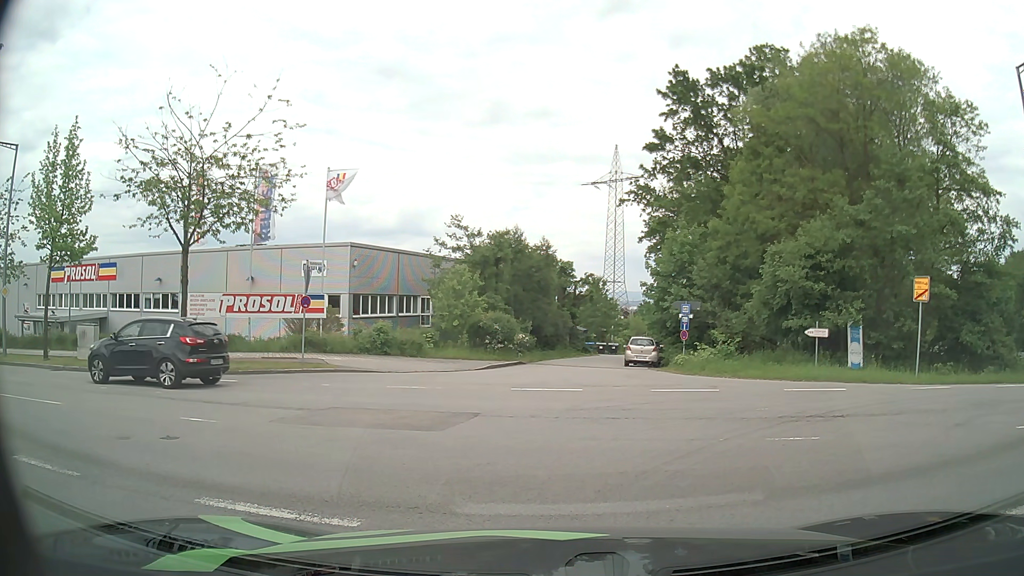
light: Day
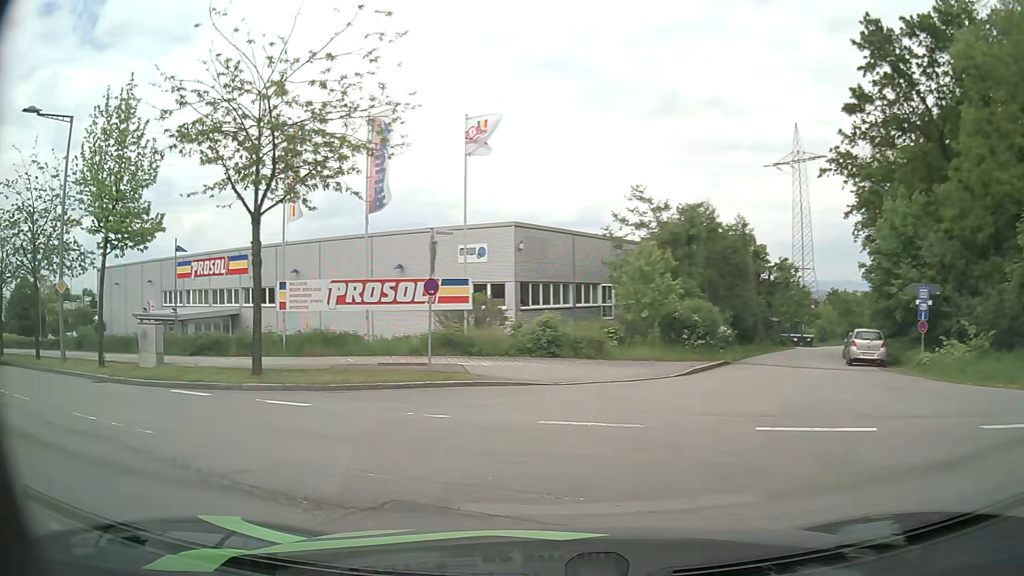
(-0.5, +6.8) m; -15°
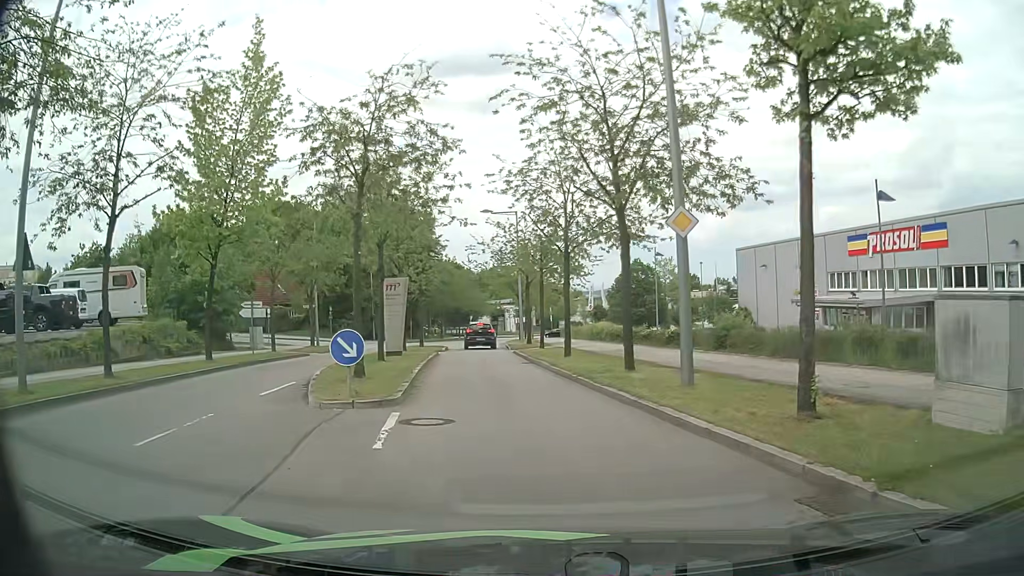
(-7.8, +11.1) m; -56°
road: residential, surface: asphalt
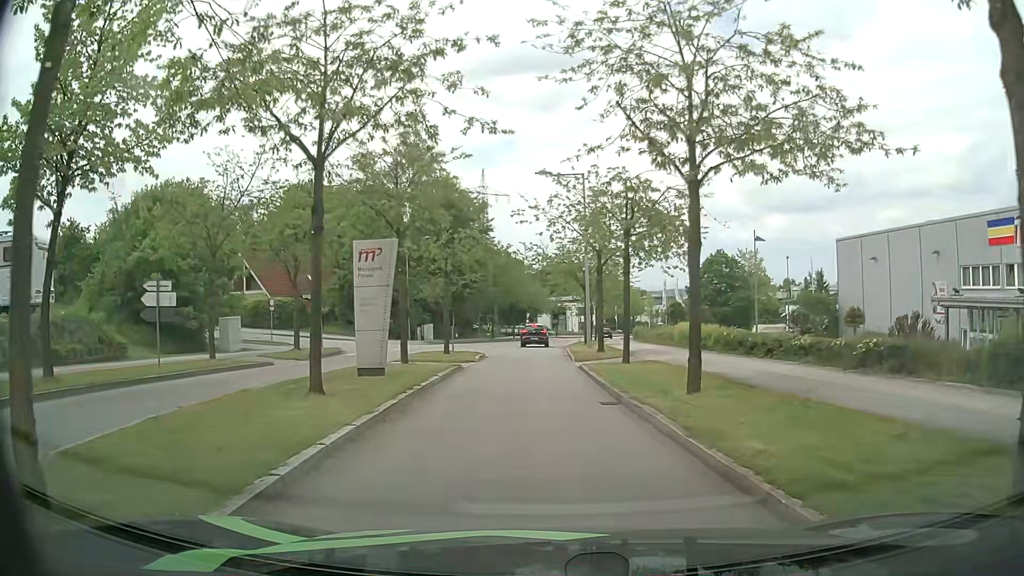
(-0.4, +11.6) m; -3°
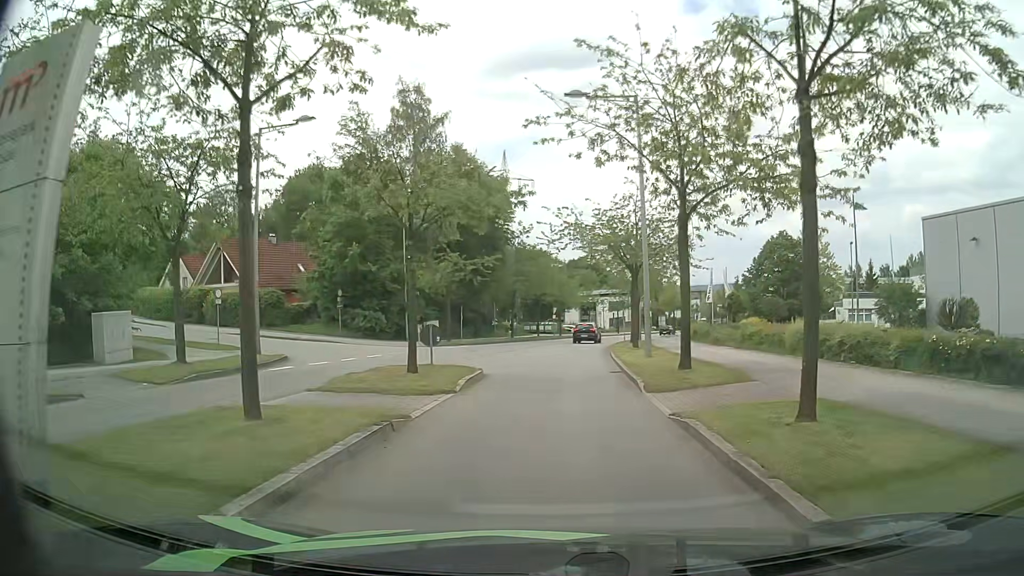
(-0.6, +11.8) m; -3°
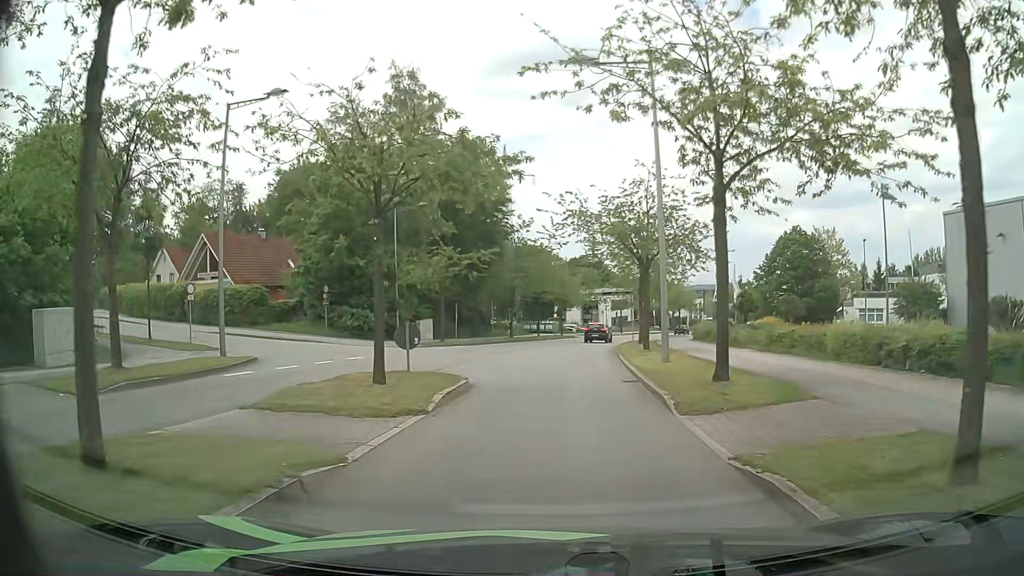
(0.0, +3.2) m; -1°
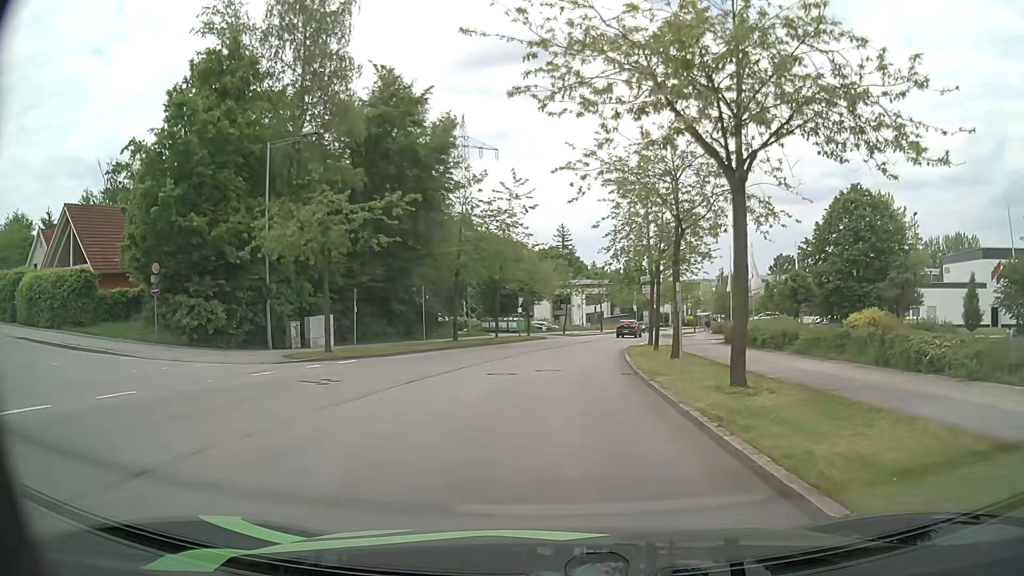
(+0.6, +17.2) m; +3°
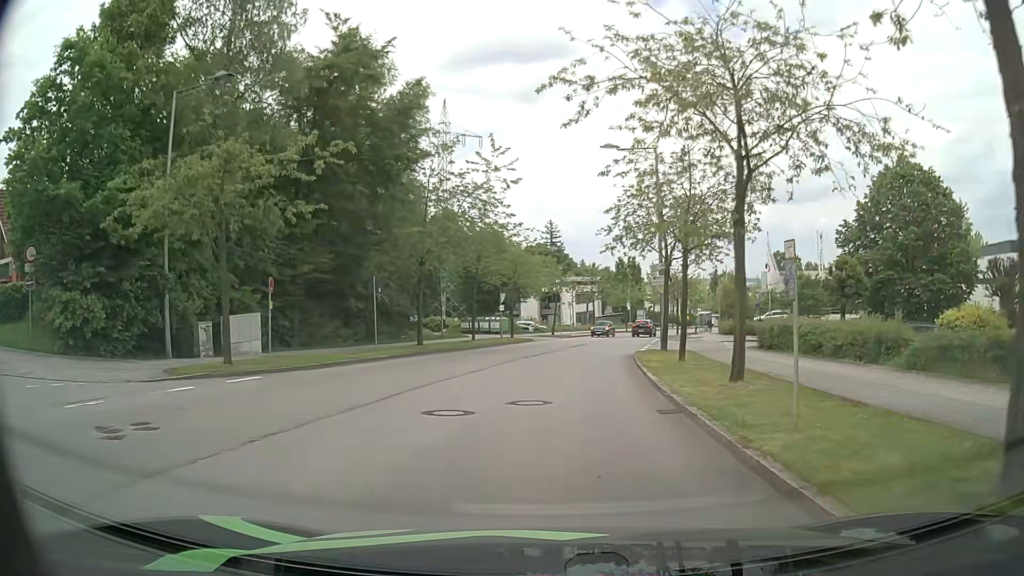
(+0.1, +7.5) m; +1°
(0, +10) (+1, +20) (+2, +30) (+3, +40) (+5, +50) (+8, +59) (+11, +69) (+14, +78) (+18, +88) (+21, +97) m
